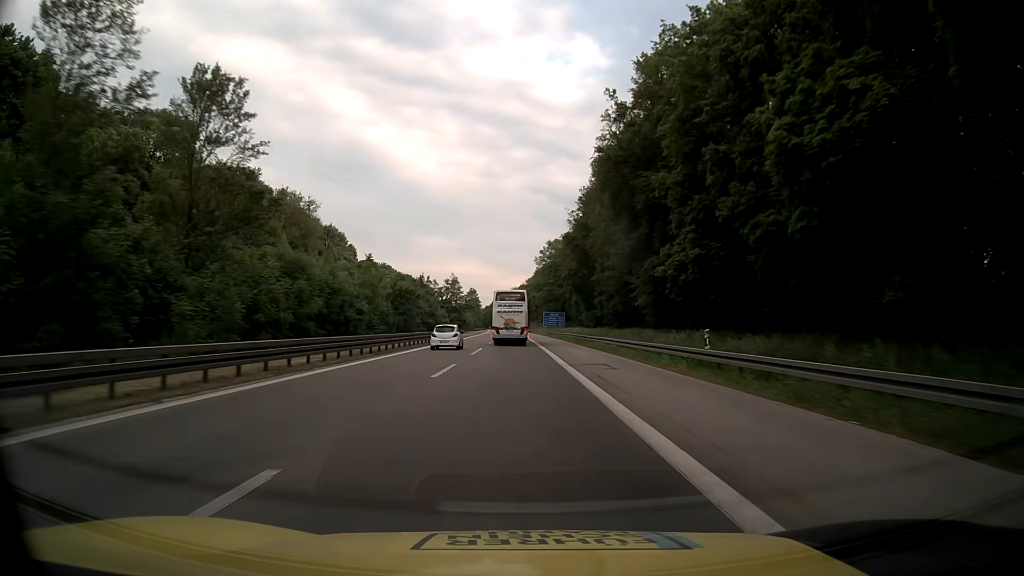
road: motorway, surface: asphalt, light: Day
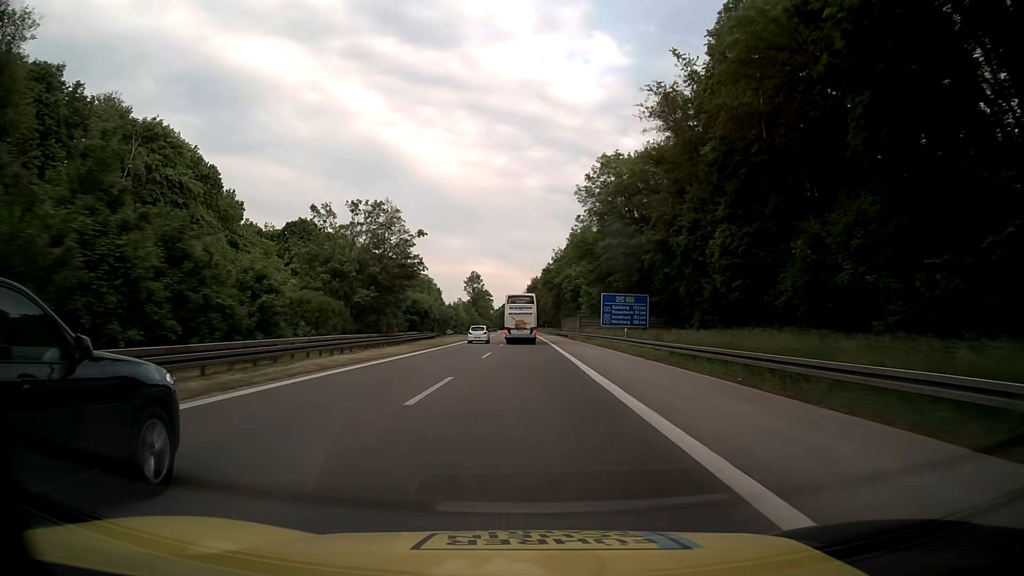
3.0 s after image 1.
(-1.5, +78.9) m; -2°
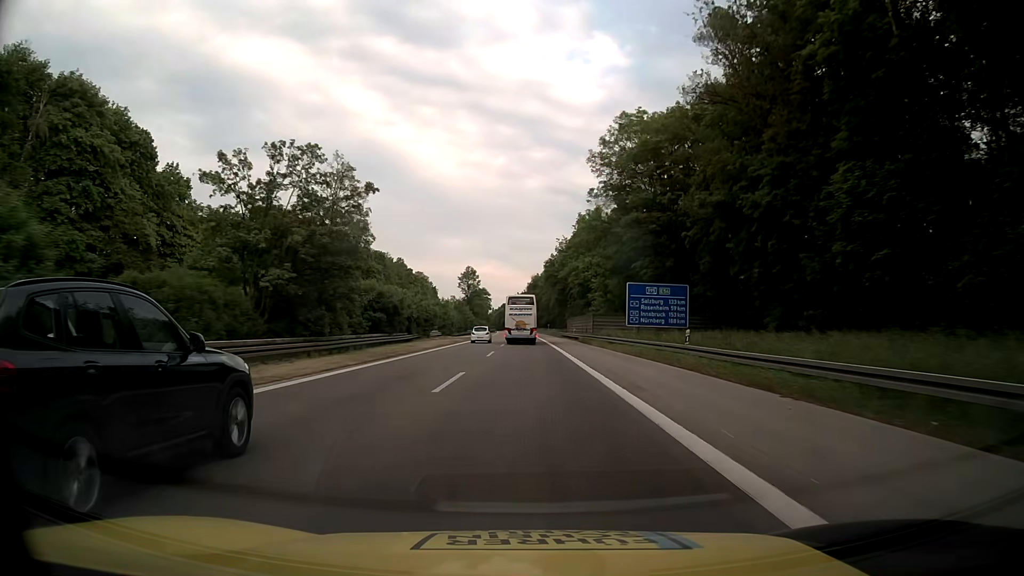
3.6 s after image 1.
(0.0, +15.8) m; 0°
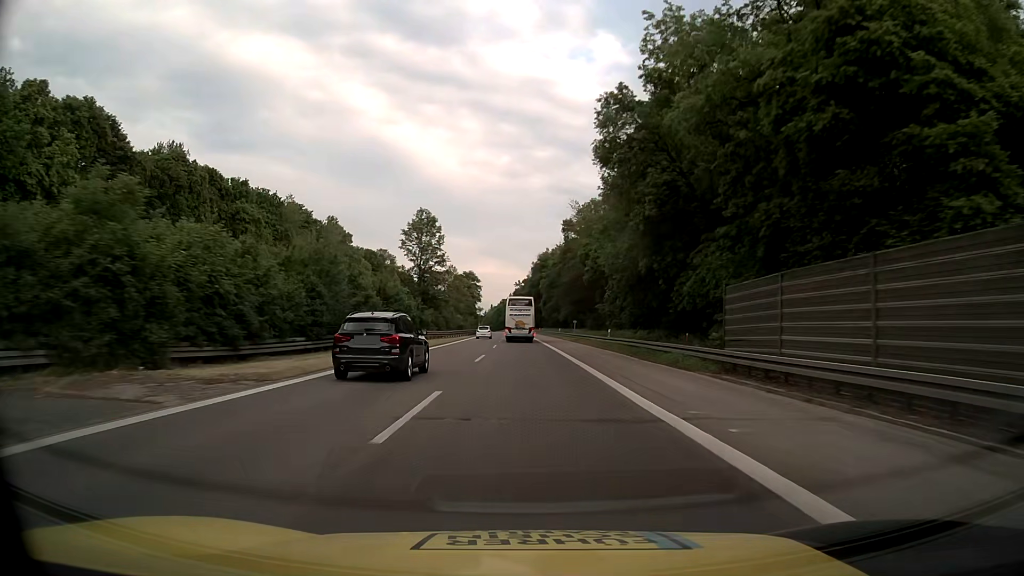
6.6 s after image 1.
(-0.4, +79.0) m; 0°
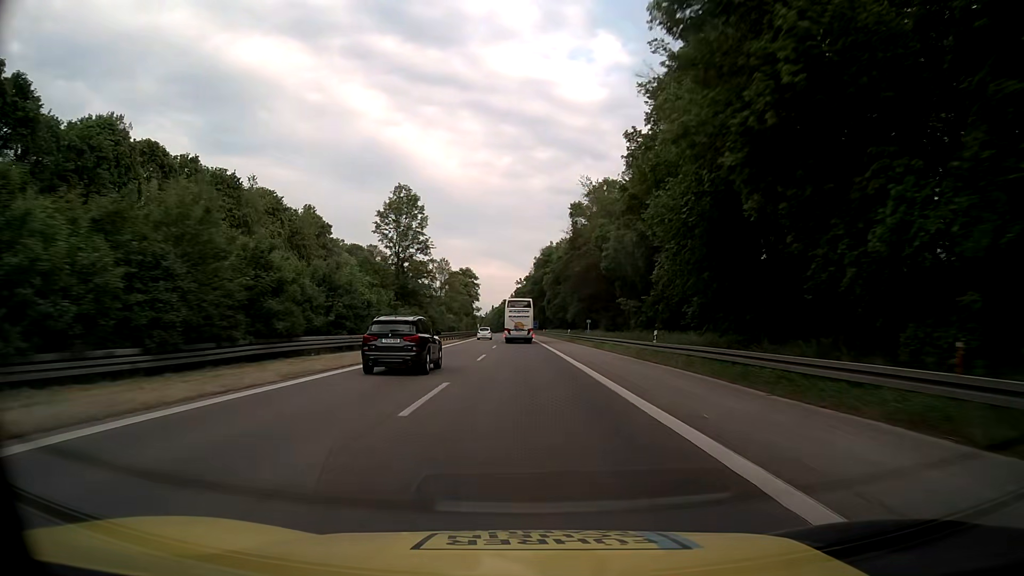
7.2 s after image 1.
(0.0, +15.8) m; 0°
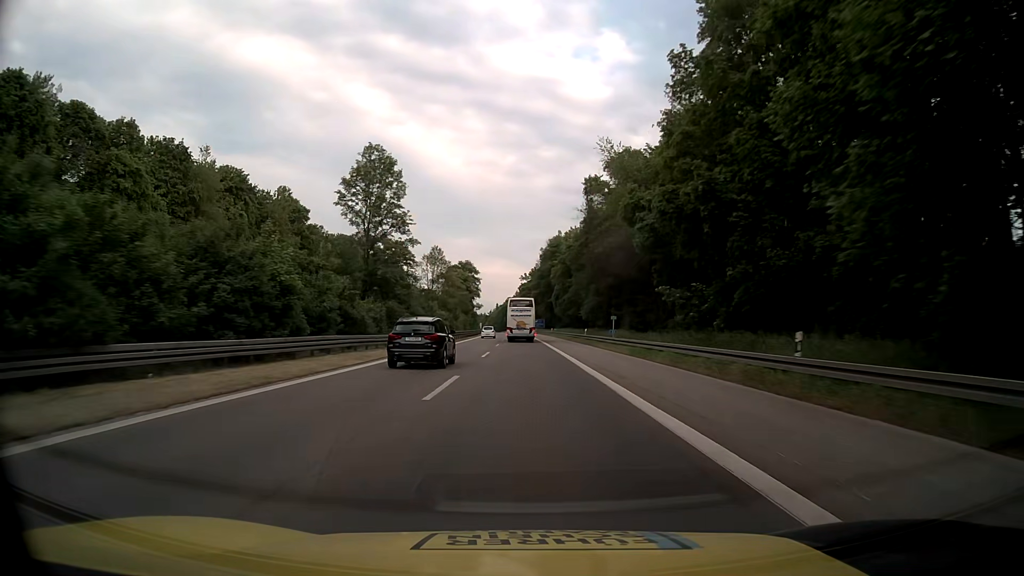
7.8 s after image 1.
(-0.1, +15.8) m; 0°
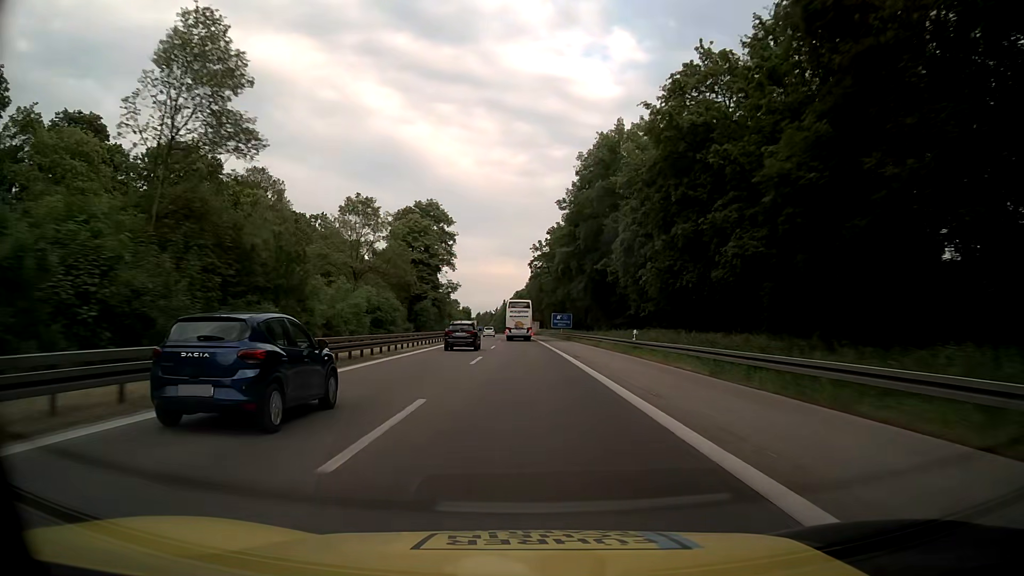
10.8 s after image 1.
(-0.7, +78.9) m; -1°
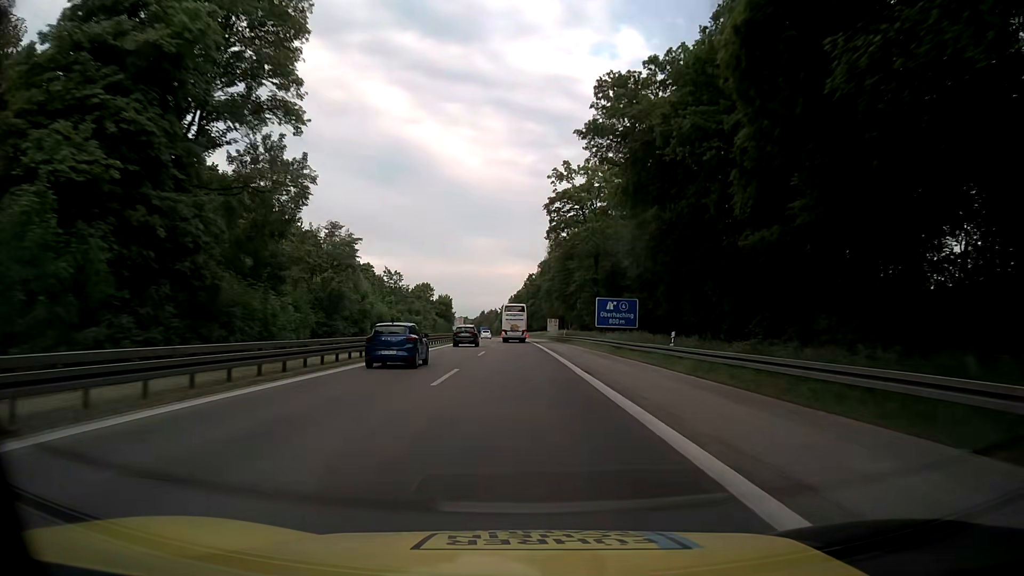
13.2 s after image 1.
(-0.6, +63.1) m; -1°
(0, +10) (0, +20) (0, +30) (0, +40) (0, +50) (0, +60) (-1, +70) (-1, +80) (-1, +90) (-1, +100) m
